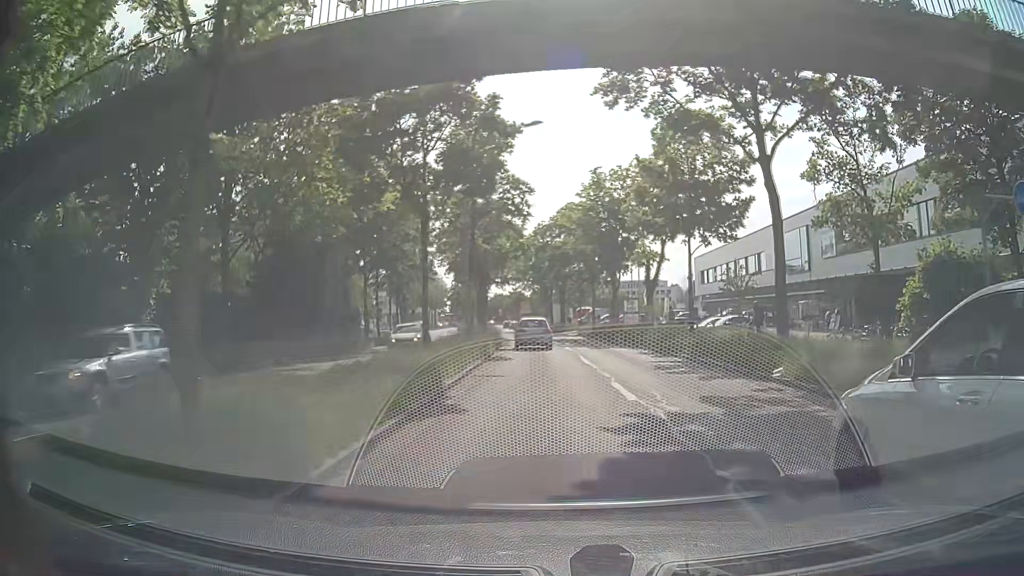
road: primary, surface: asphalt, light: Day
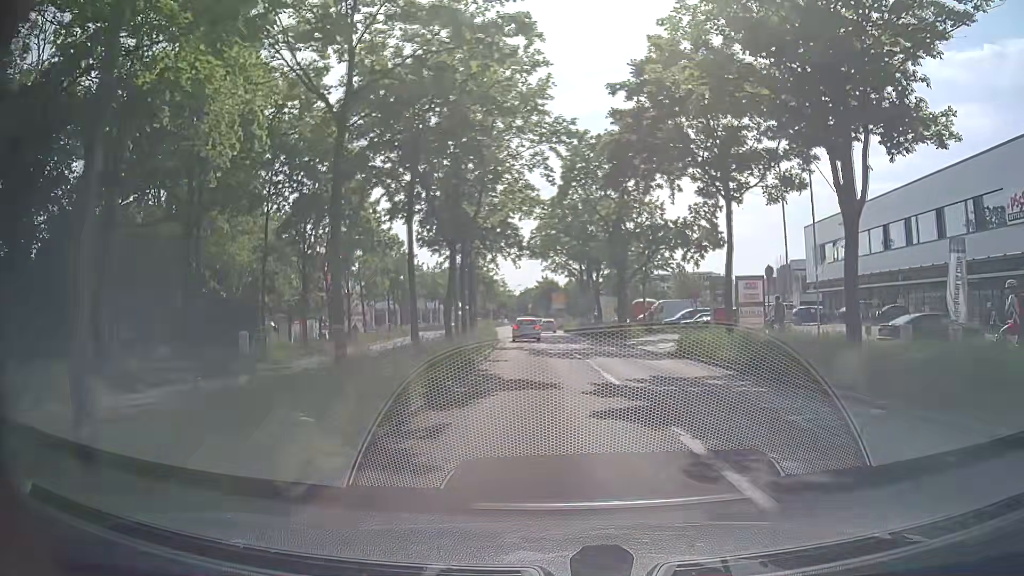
(-0.7, +34.1) m; -3°
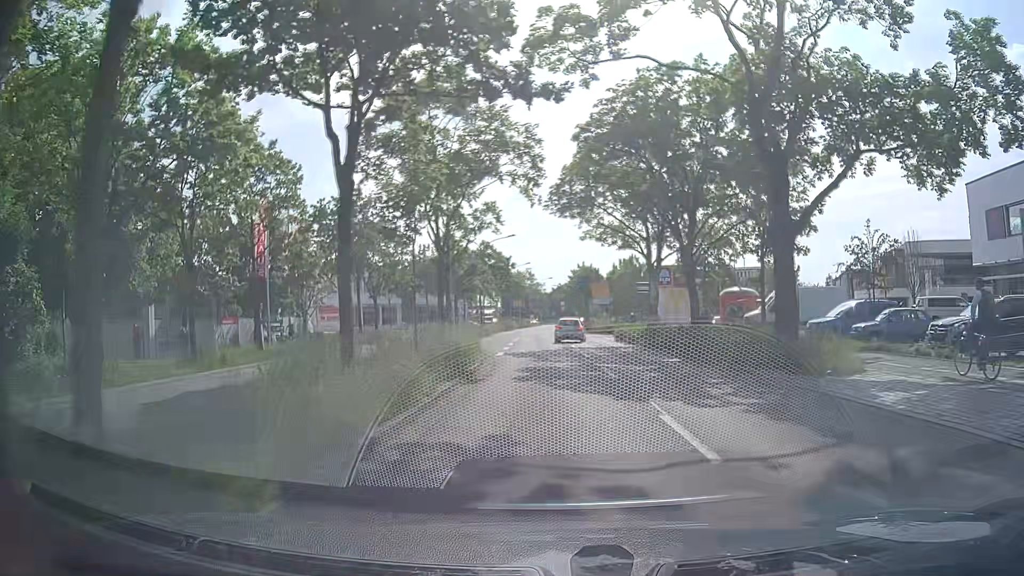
(-0.4, +25.7) m; -1°
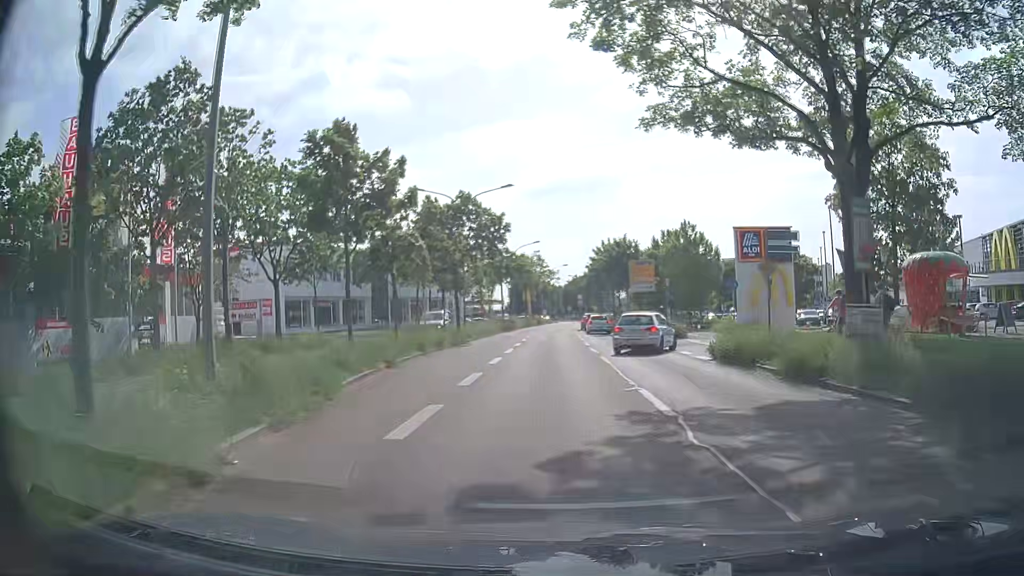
(-0.7, +23.9) m; -4°
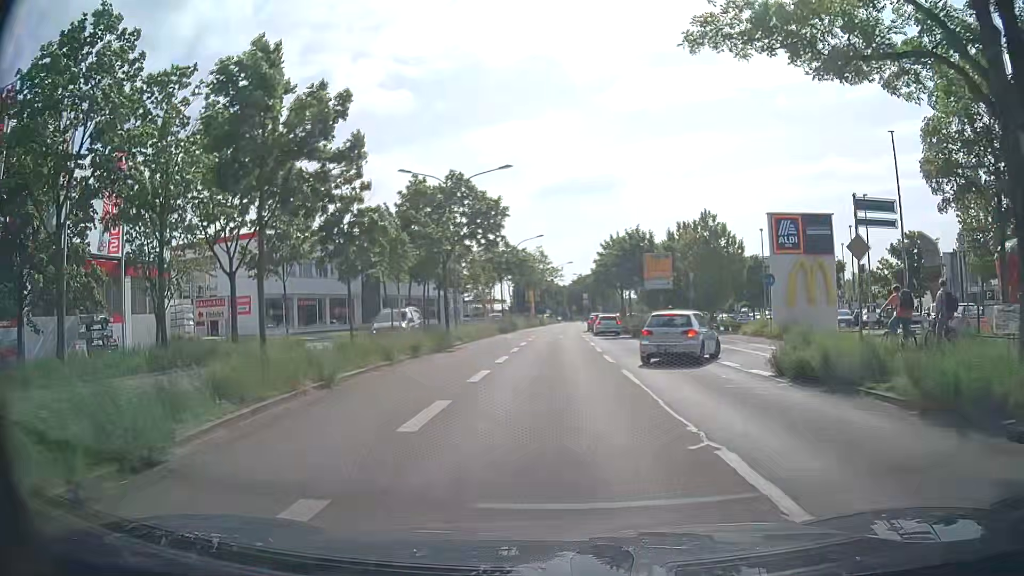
(+0.1, +5.6) m; +1°
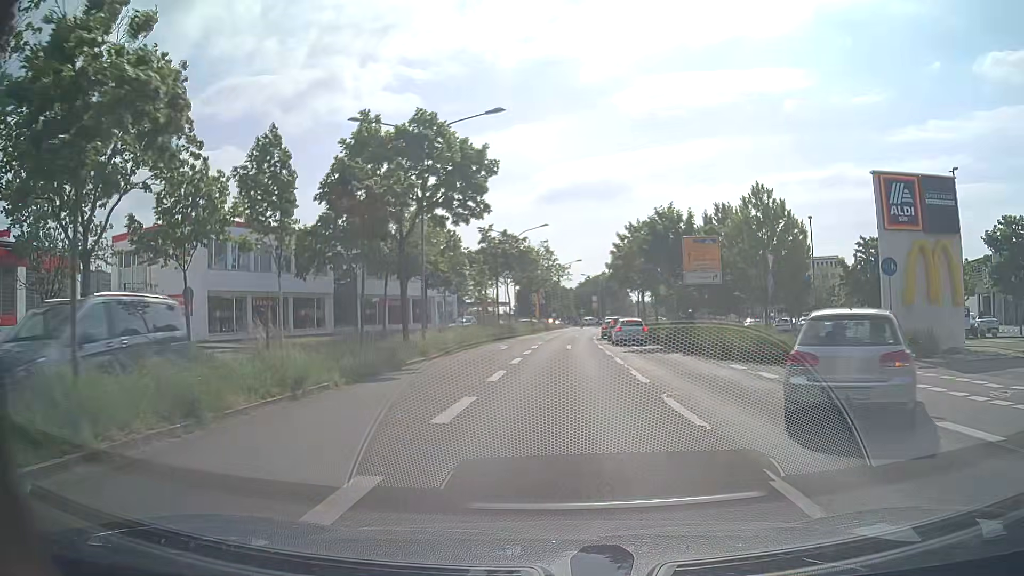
(0.0, +11.3) m; 0°
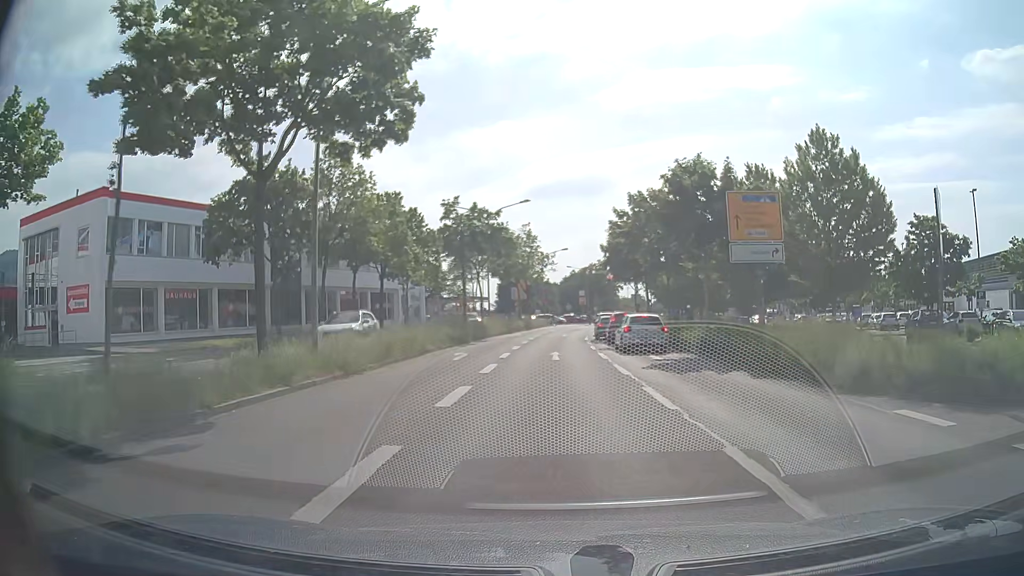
(+0.1, +10.8) m; +2°
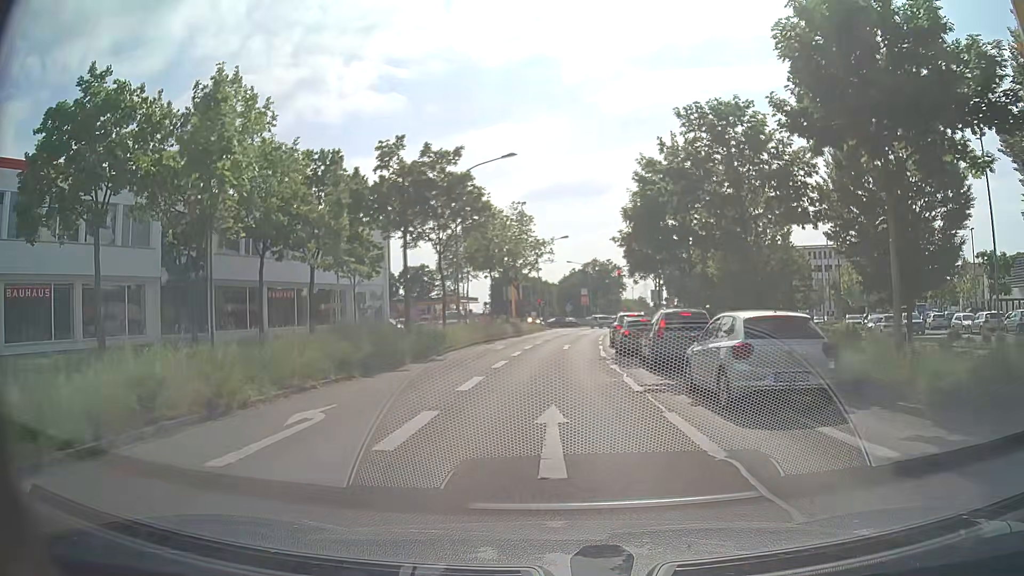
(-0.1, +15.3) m; -1°
